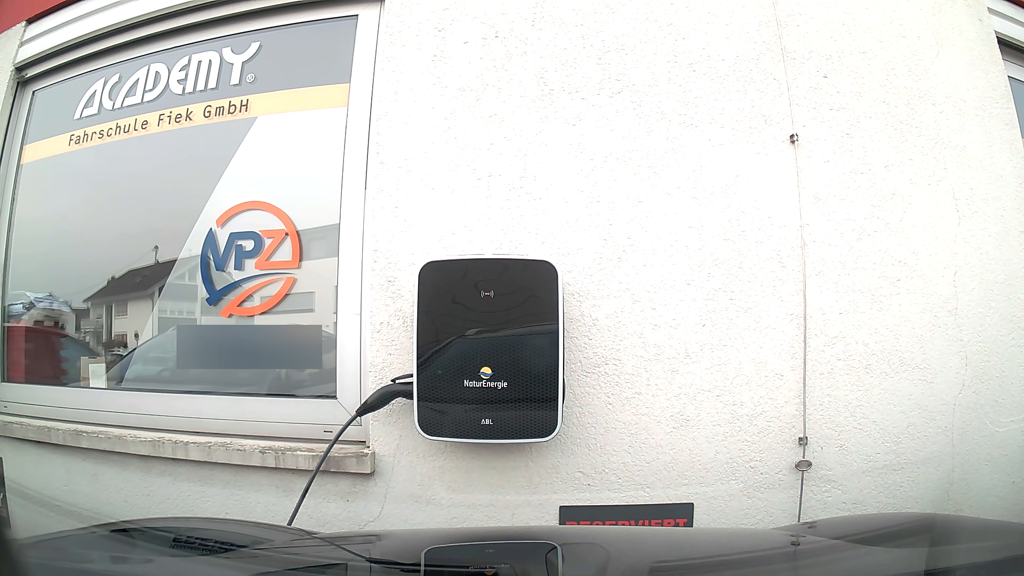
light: Day
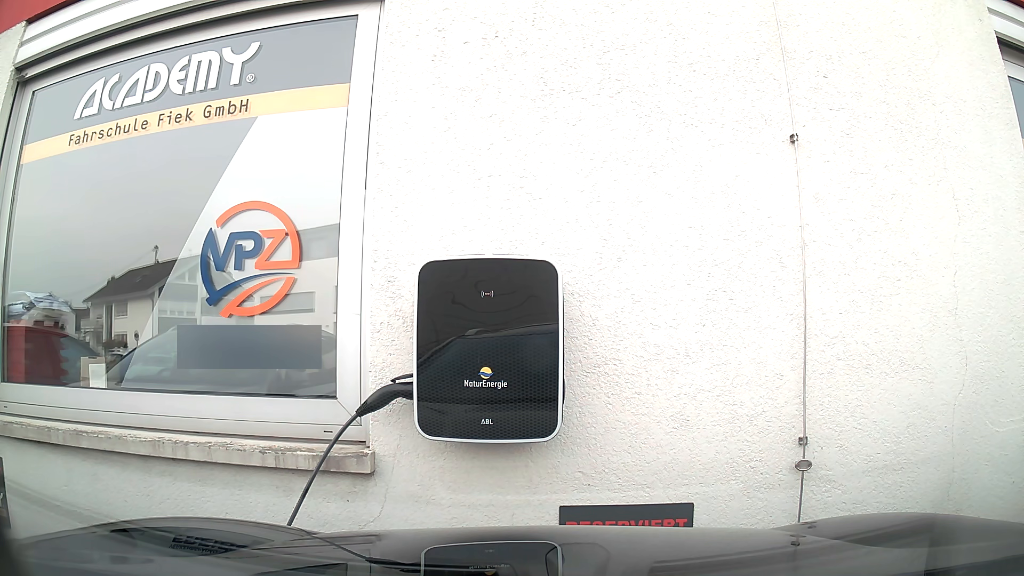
(0.0, 0.0) m; 0°
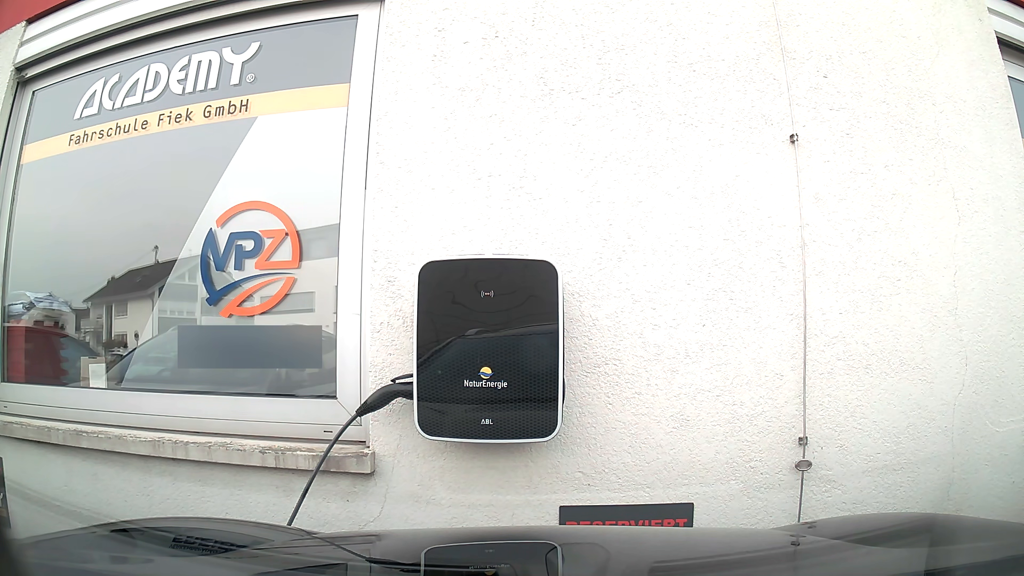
(0.0, 0.0) m; 0°
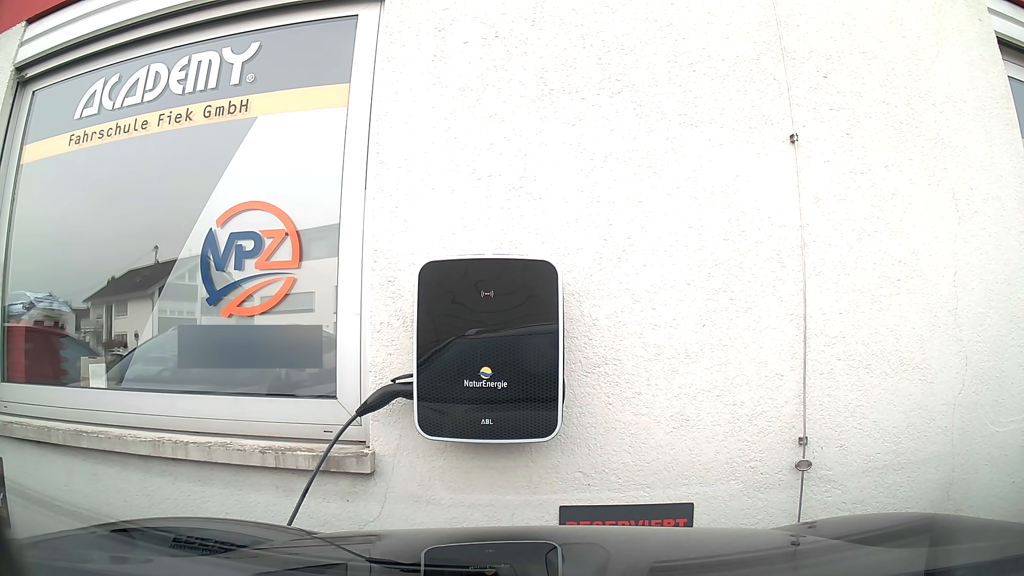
(0.0, 0.0) m; 0°
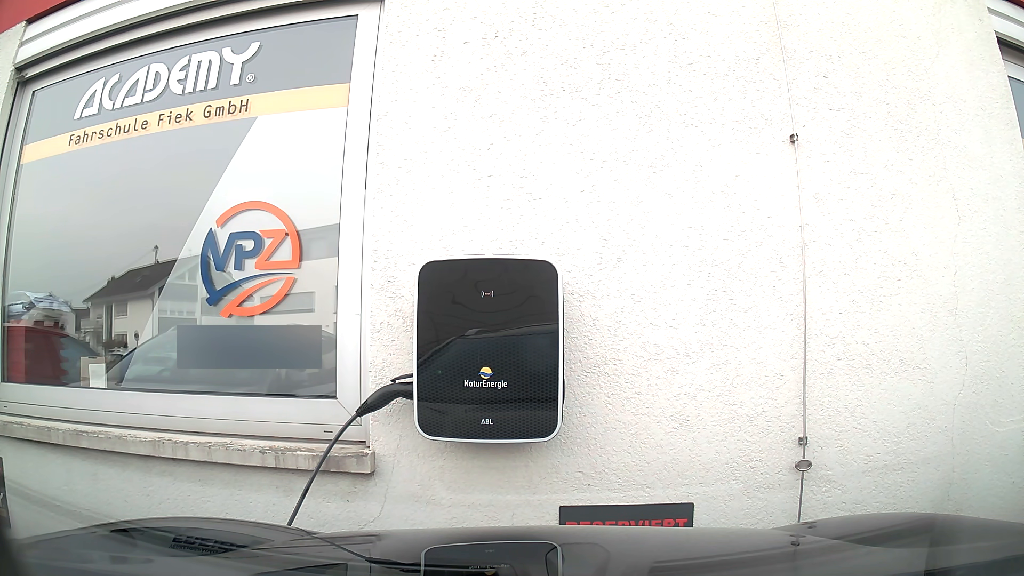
(0.0, 0.0) m; 0°
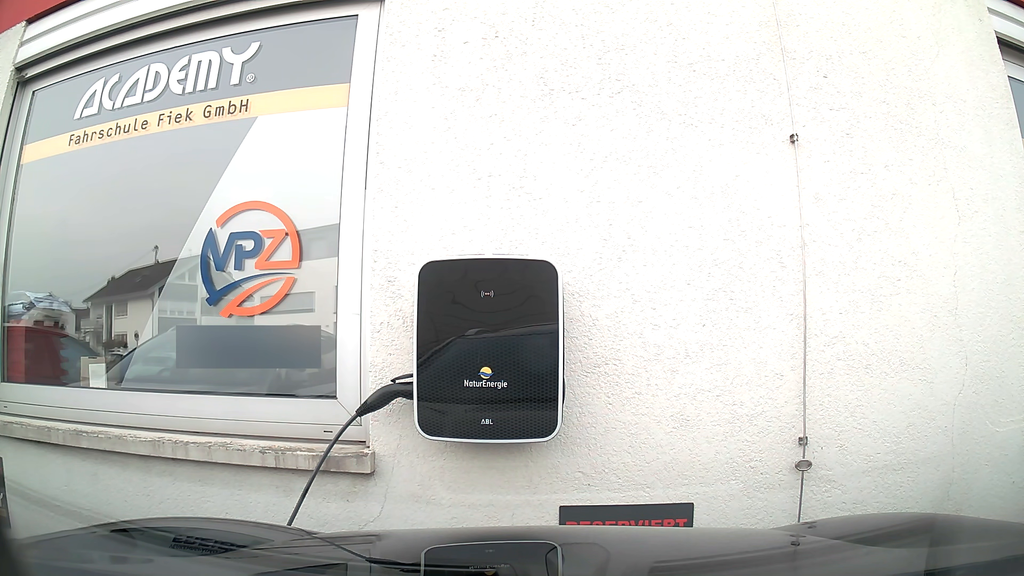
(0.0, 0.0) m; 0°
